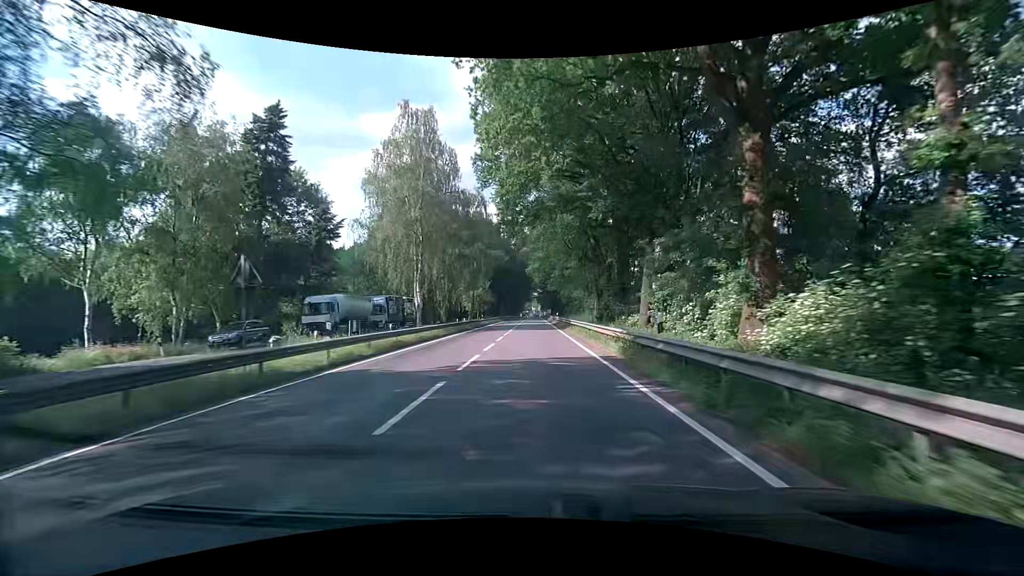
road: primary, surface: asphalt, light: Day
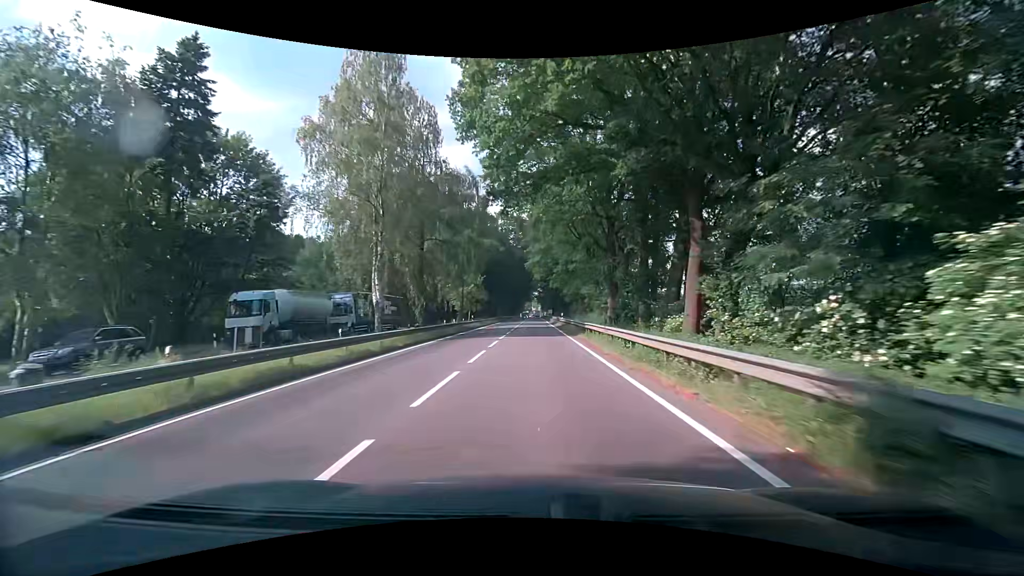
(0.0, +10.5) m; -1°
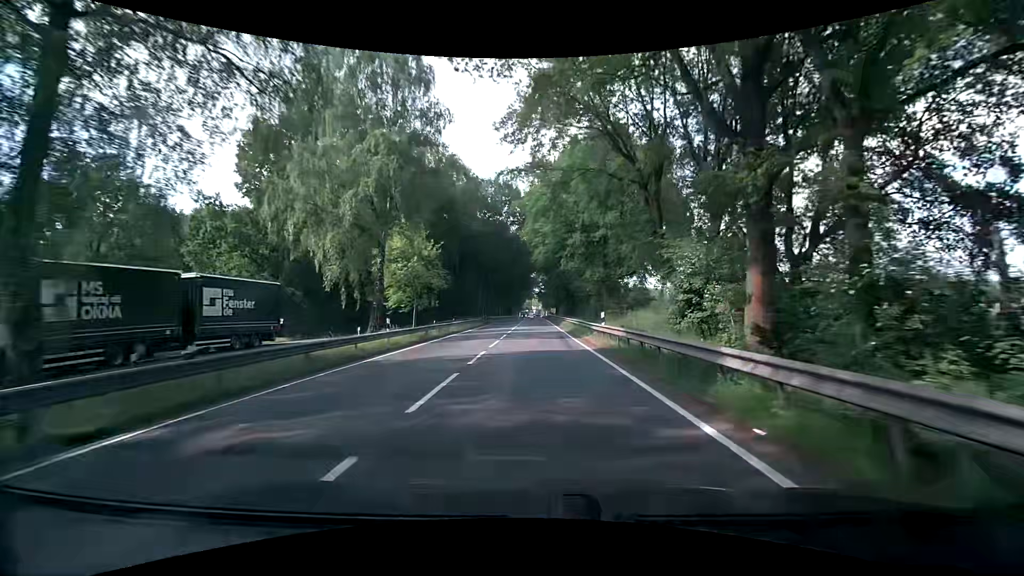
(+0.2, +31.2) m; +1°
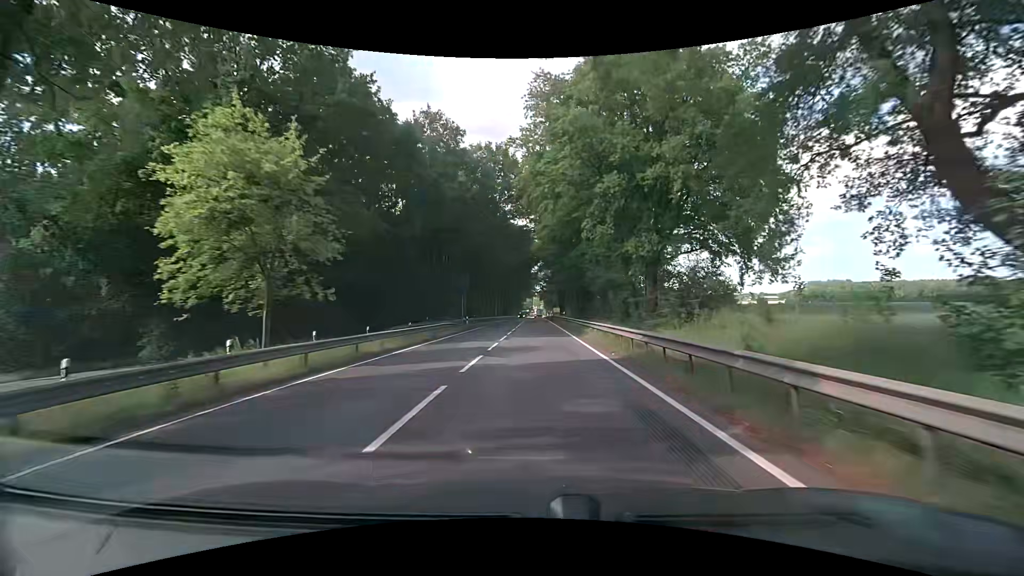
(-0.3, +20.2) m; 0°
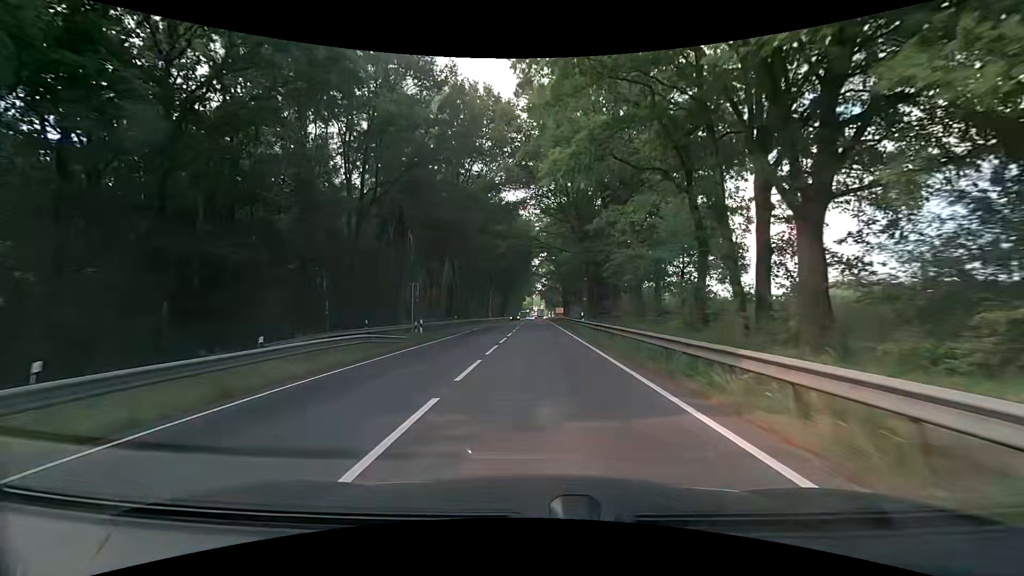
(-0.2, +19.7) m; 0°
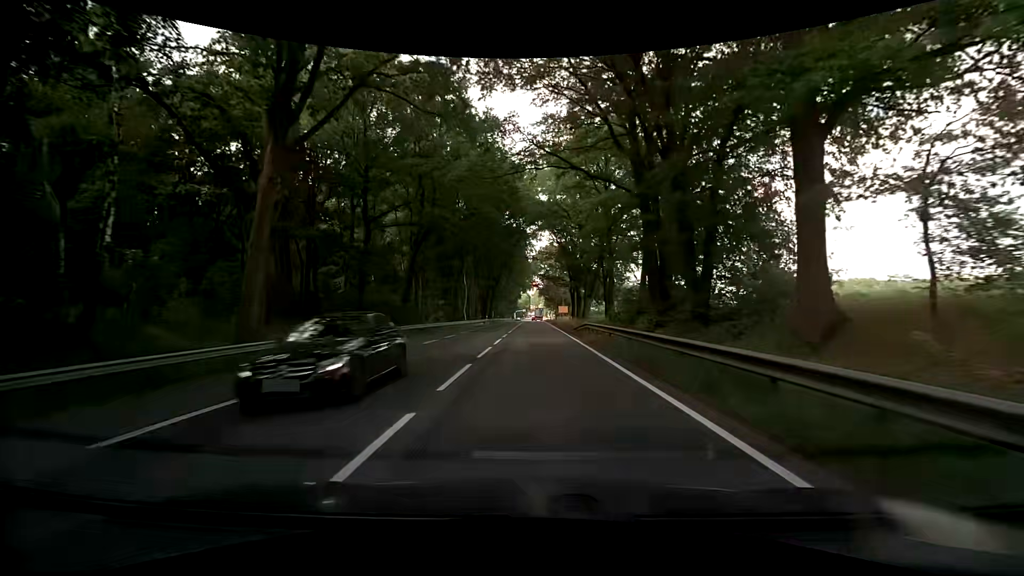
(0.0, +37.7) m; 0°
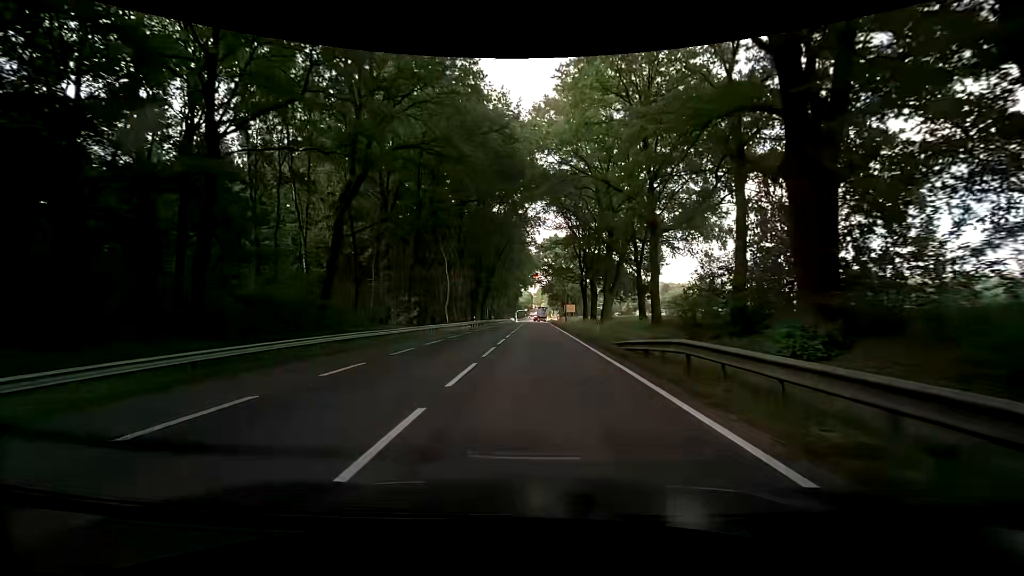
(-0.1, +18.0) m; 0°
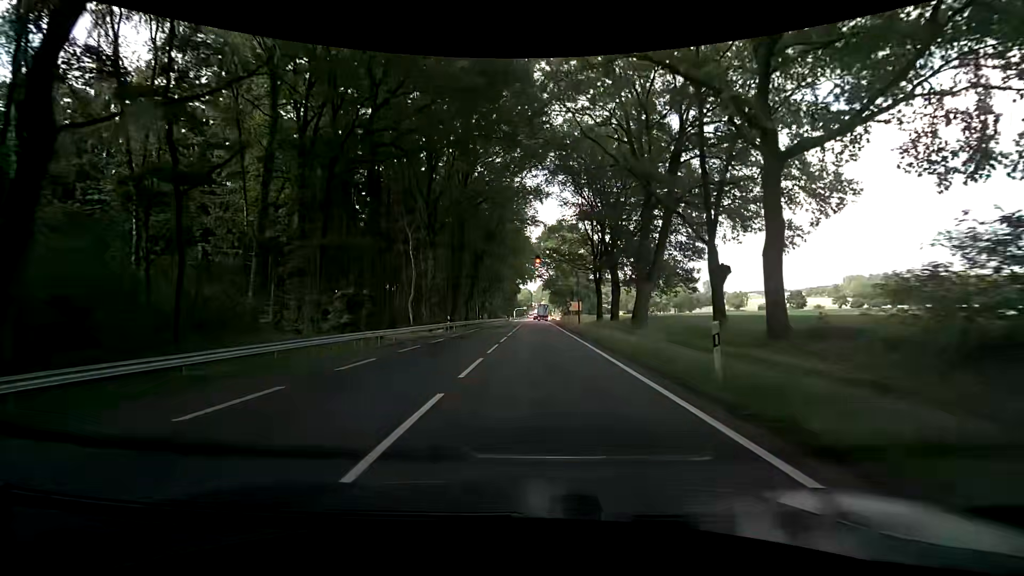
(-0.2, +17.2) m; -1°
(0, +10) (0, +20) (0, +30) (+1, +40) (+1, +50) (+1, +60) (+1, +70) (+1, +80) (+1, +90) (0, +100) m
